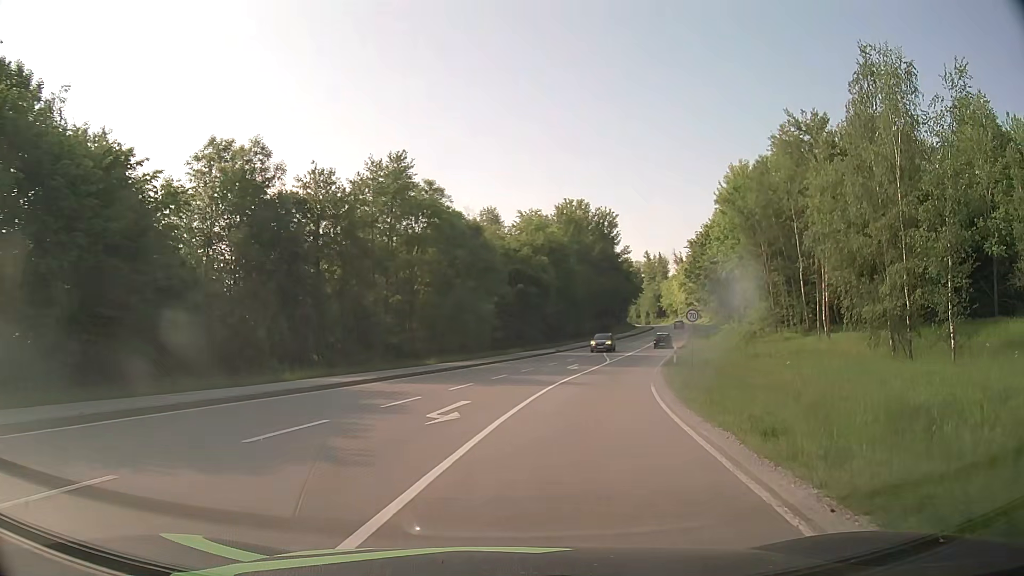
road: secondary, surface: asphalt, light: Day
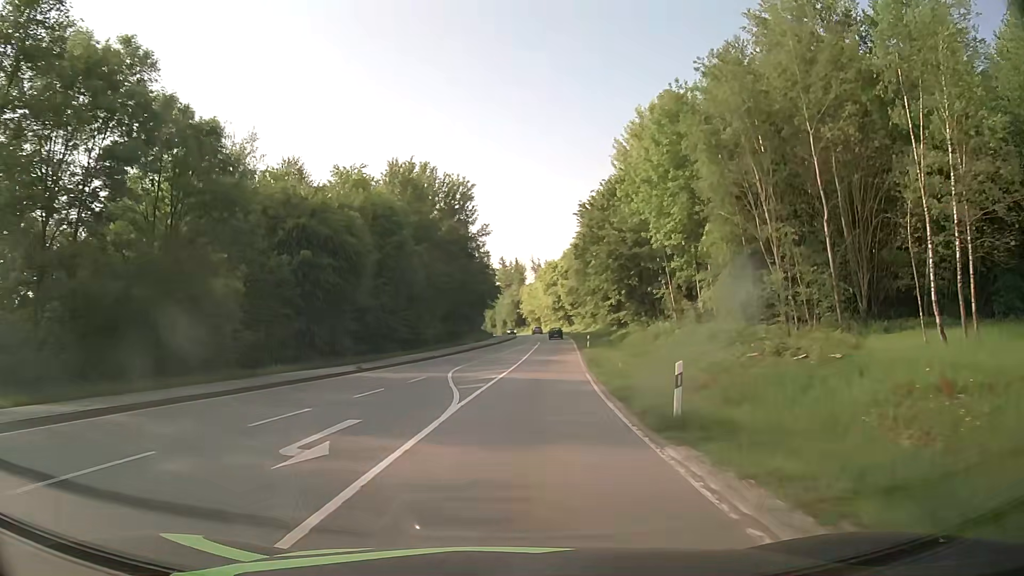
(+4.0, +27.9) m; +13°
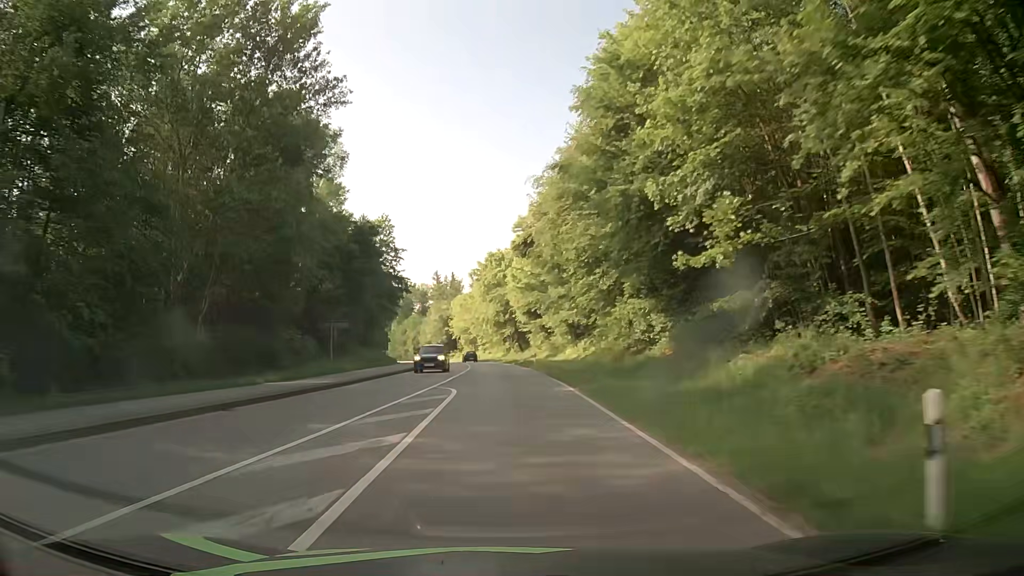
(+3.1, +50.1) m; +5°
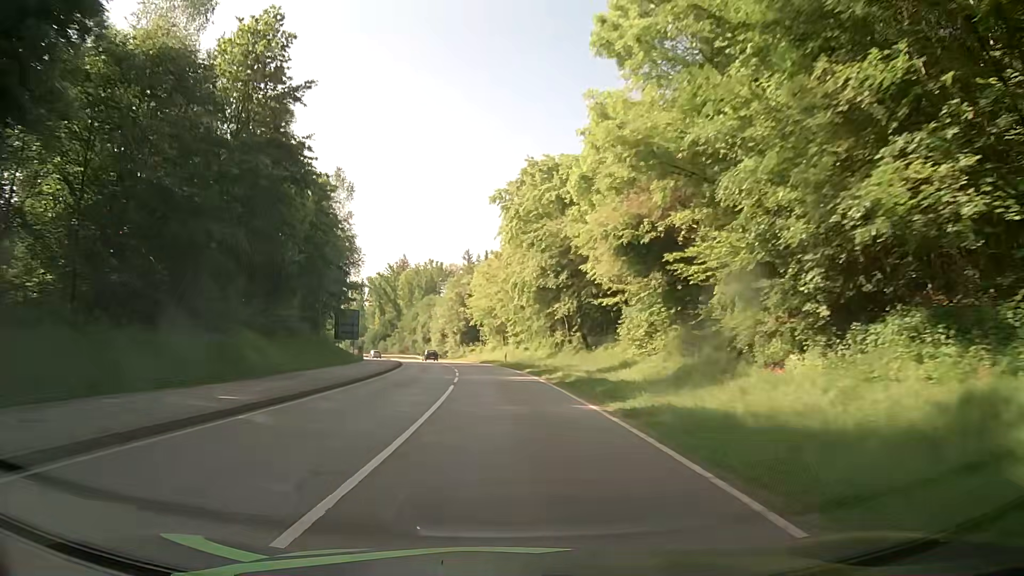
(-0.9, +44.2) m; -3°
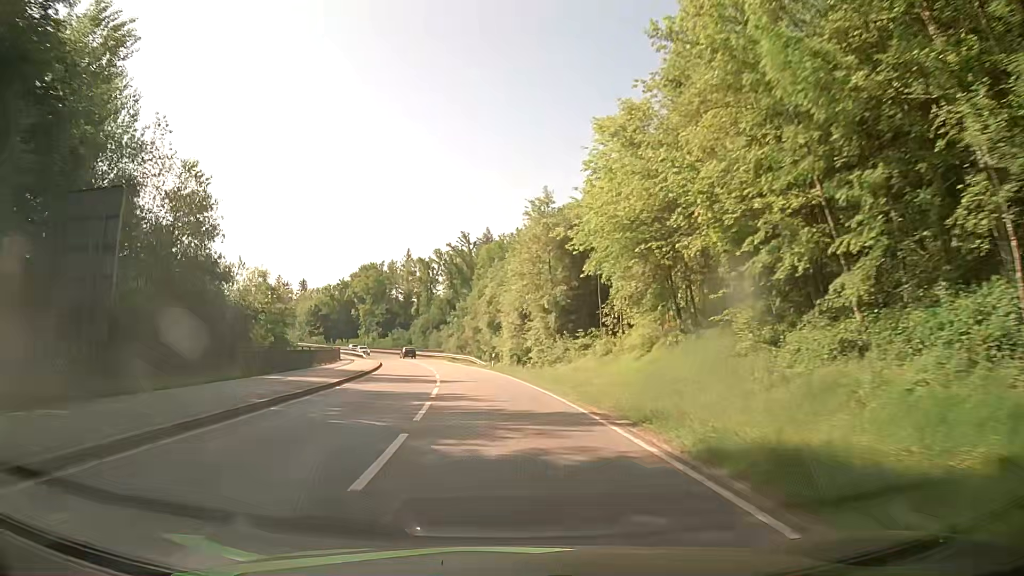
(-3.3, +54.5) m; -8°
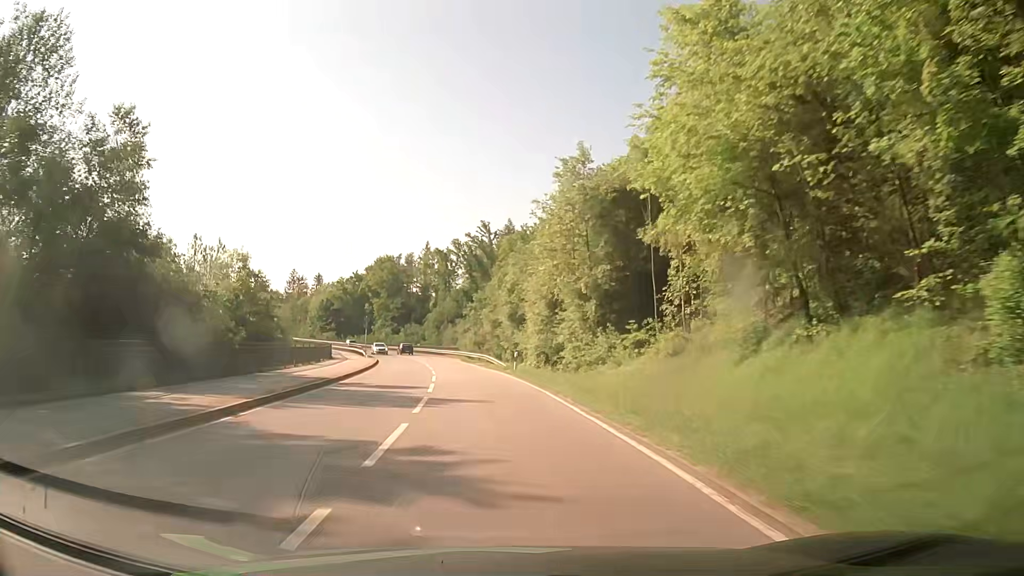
(-0.2, +11.0) m; -2°
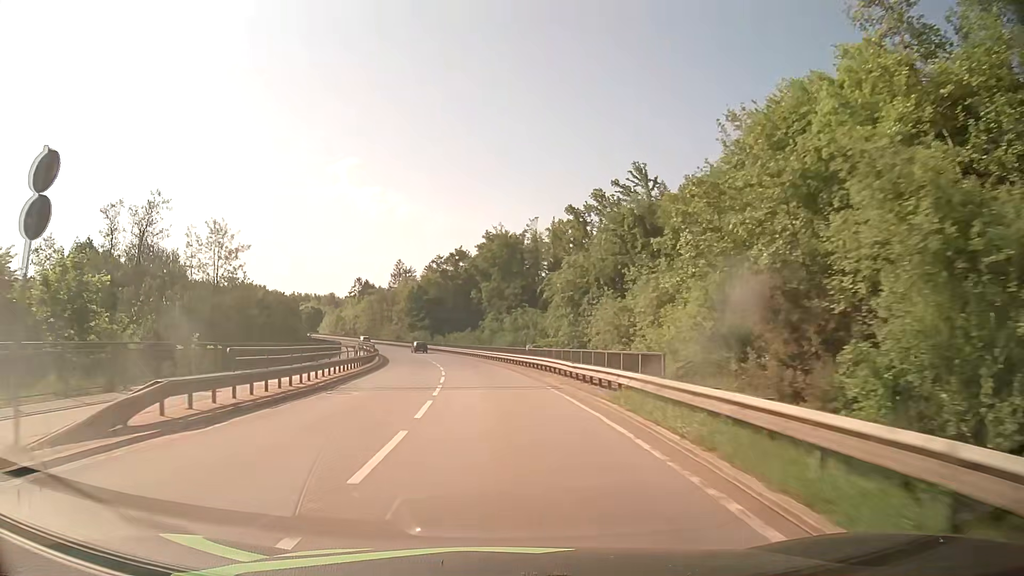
(-5.4, +55.1) m; -12°
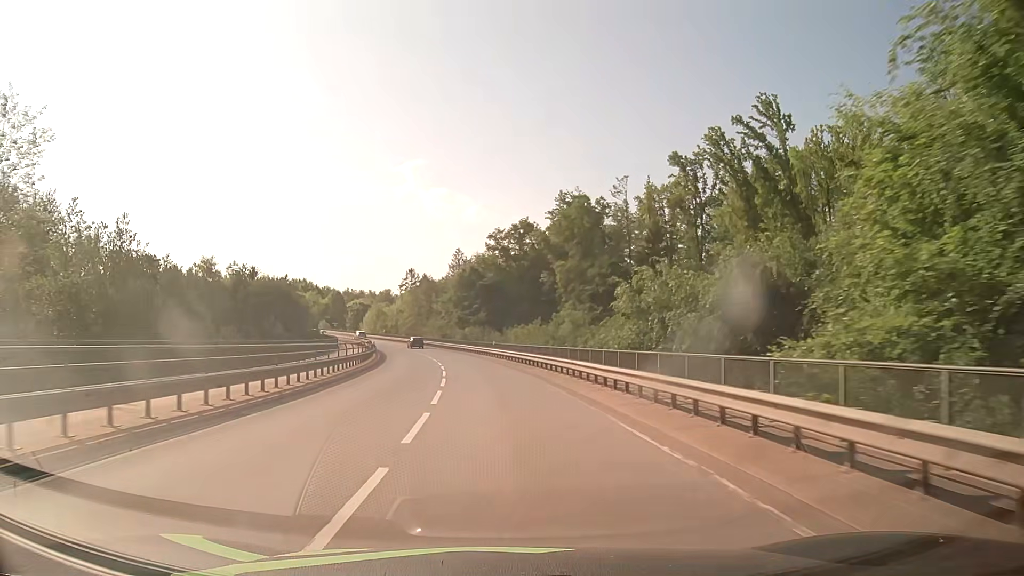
(-1.8, +33.3) m; -6°
(0, +10) (-1, +20) (-1, +30) (-2, +40) (-4, +50) (-5, +60) (-7, +69) (-10, +79) (-13, +89) (-16, +98) m
